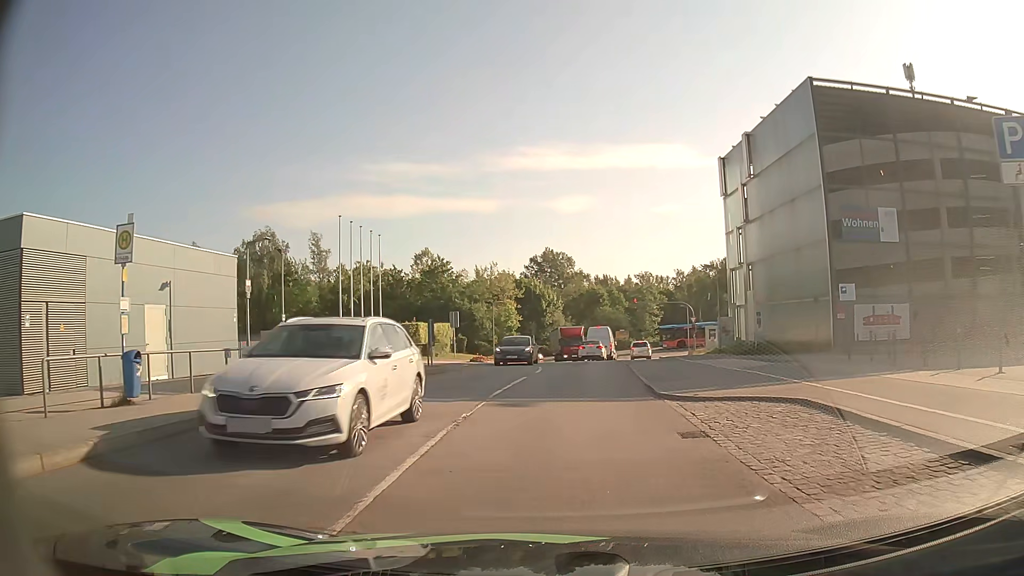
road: residential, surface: asphalt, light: Day
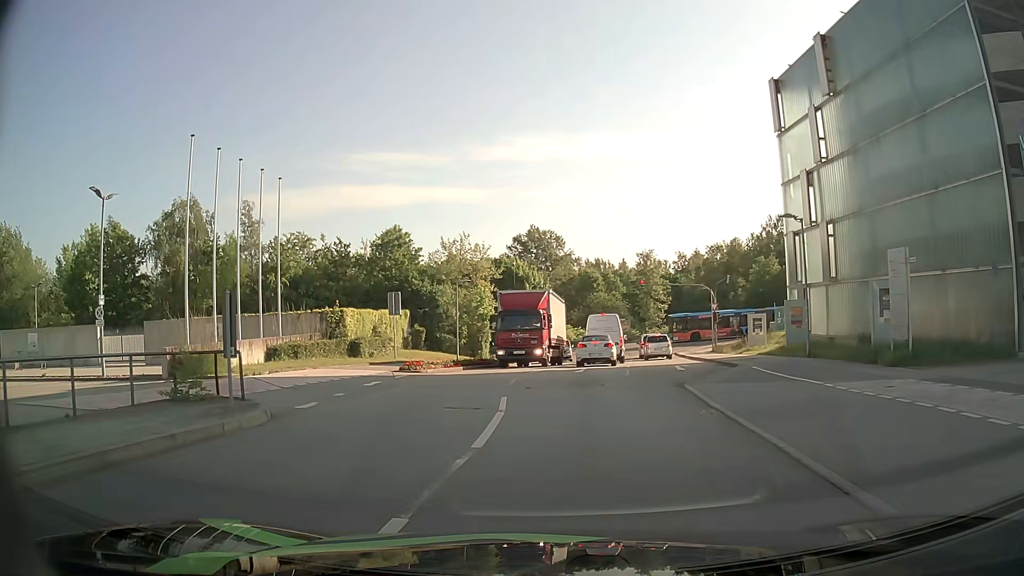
(+0.3, +15.7) m; +1°
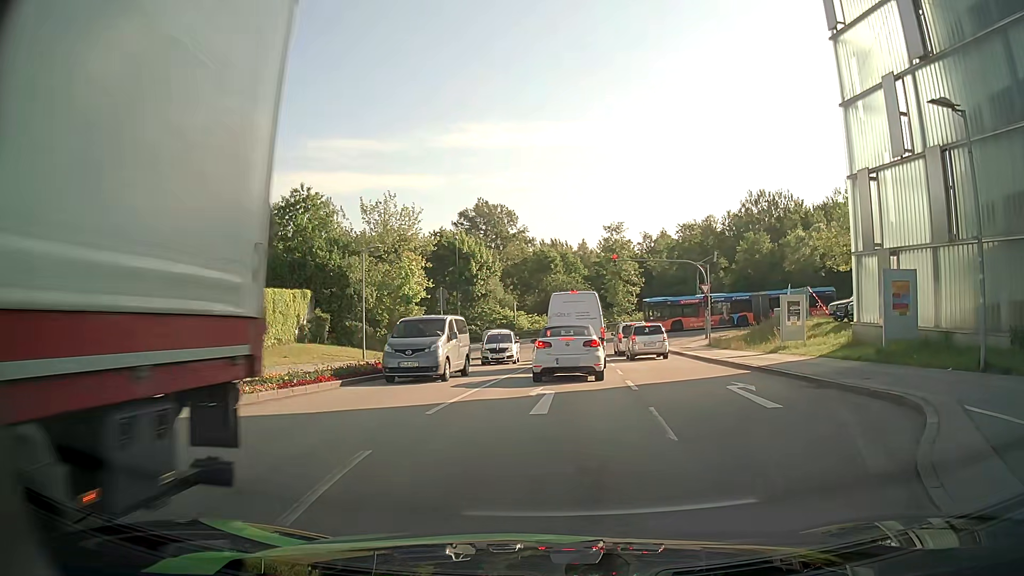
(+0.4, +12.9) m; +3°
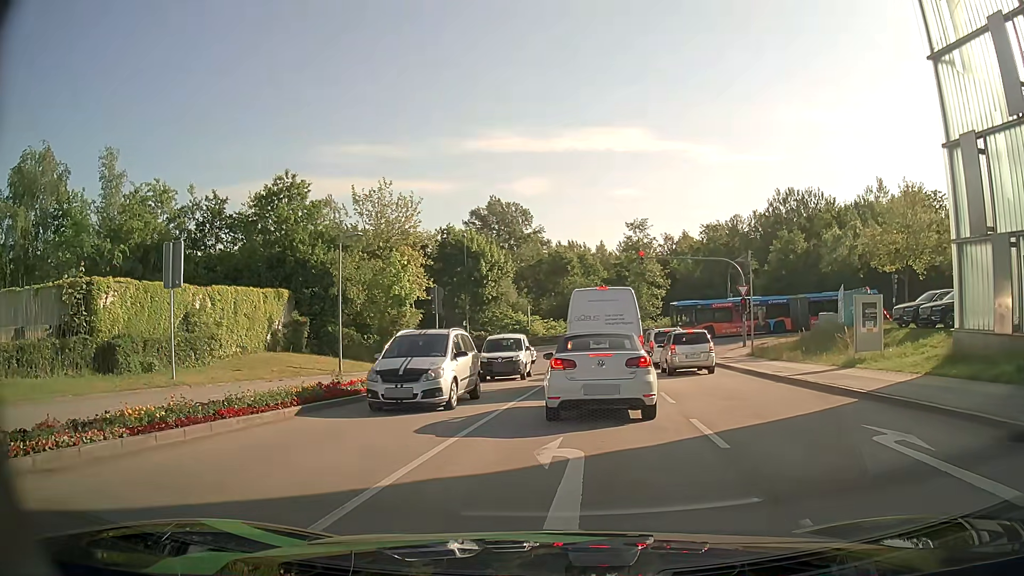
(0.0, +5.8) m; -2°
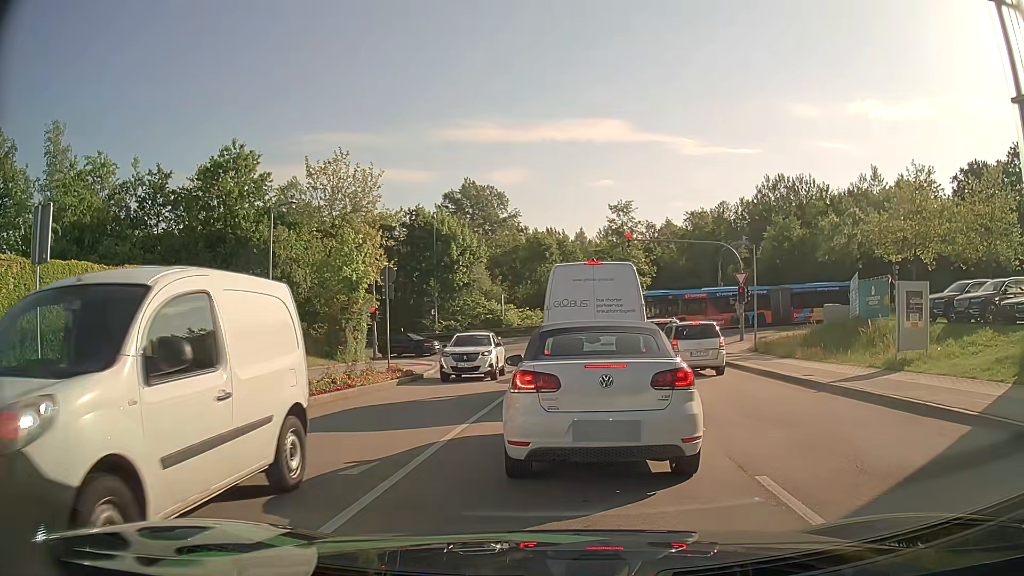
(+0.1, +4.4) m; +3°
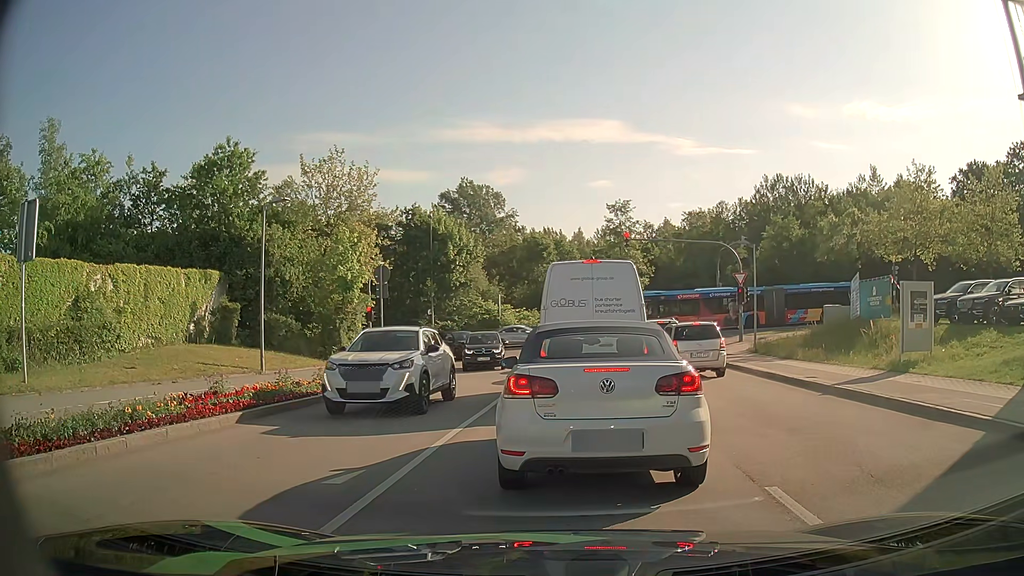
(0.0, +0.4) m; 0°
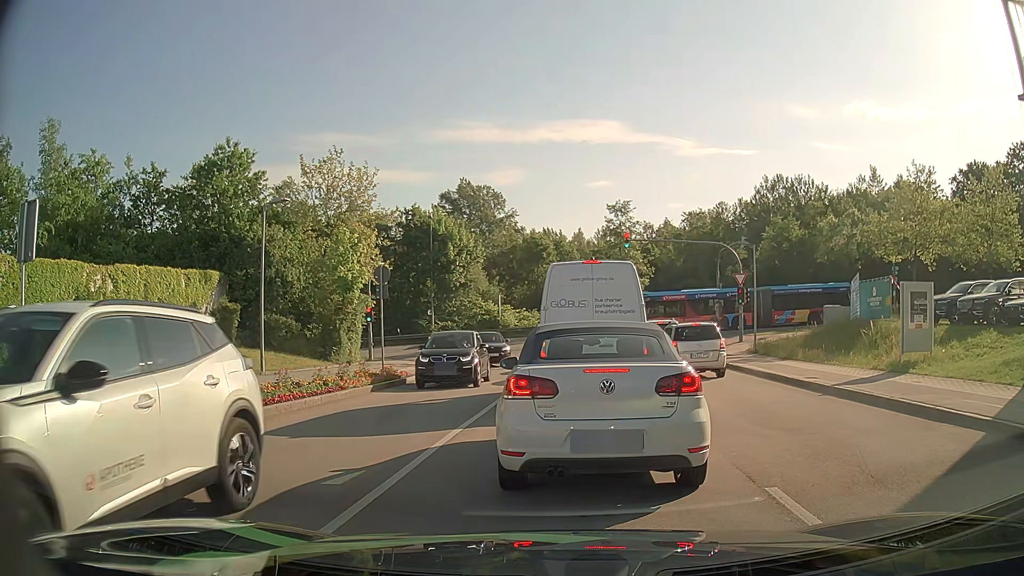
(0.0, 0.0) m; 0°
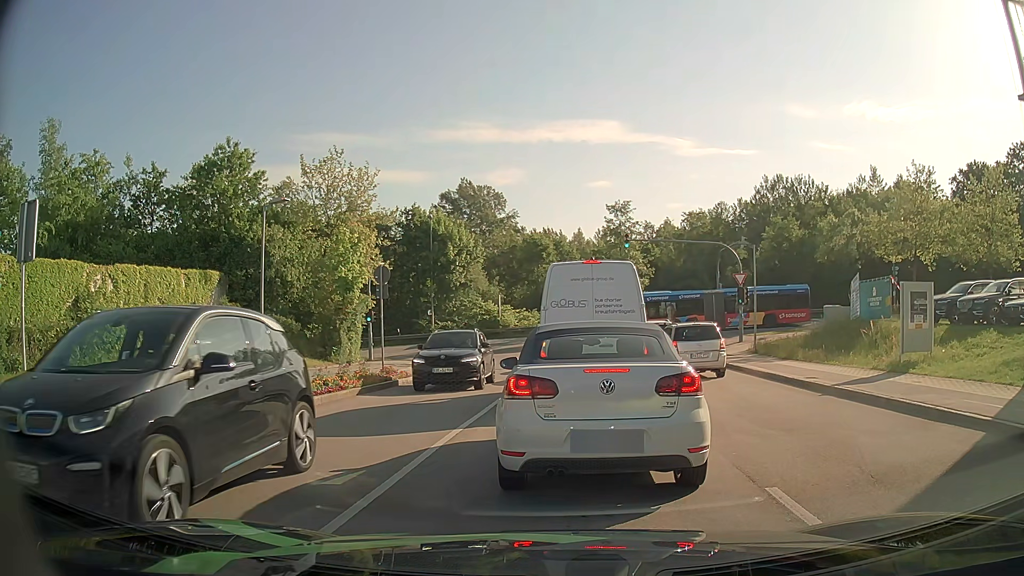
(0.0, 0.0) m; 0°
(0, +10) (+1, +20) (+2, +30) (+2, +40) (-3, +48) (-12, +52) (-22, +53) (-32, +53) (-42, +53) (-52, +52) m
